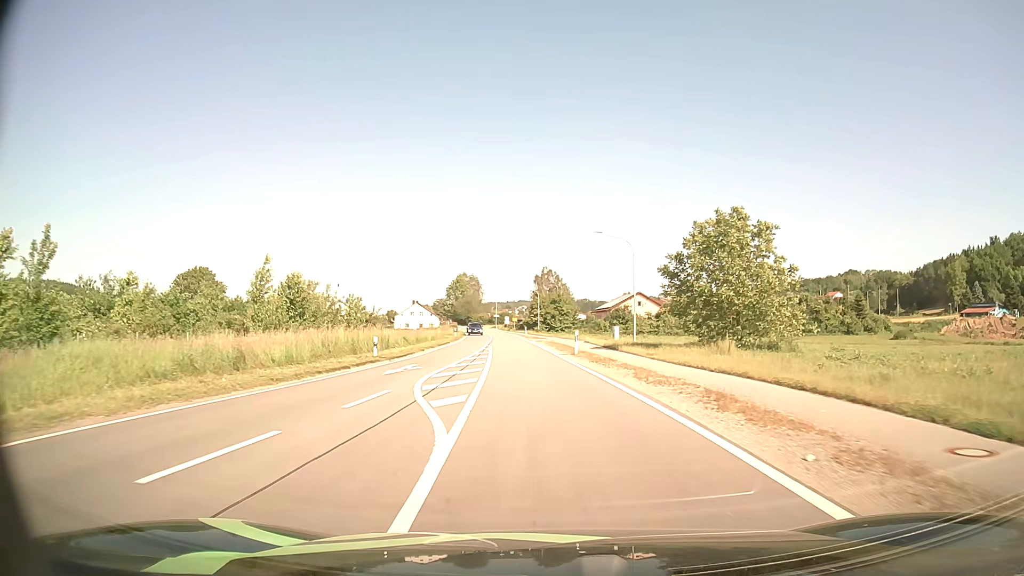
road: secondary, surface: asphalt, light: Day
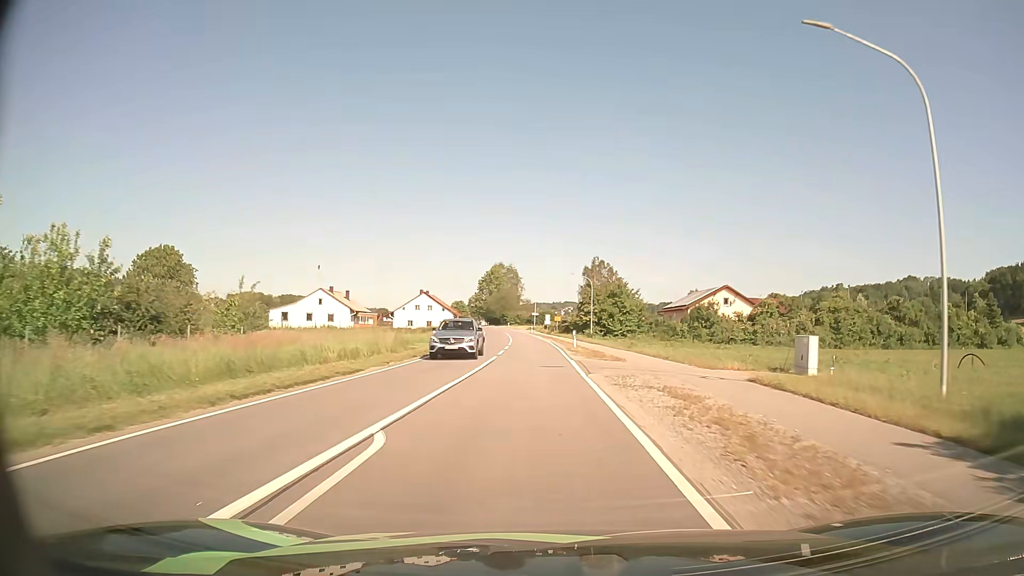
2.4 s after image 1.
(-1.2, +36.7) m; -4°
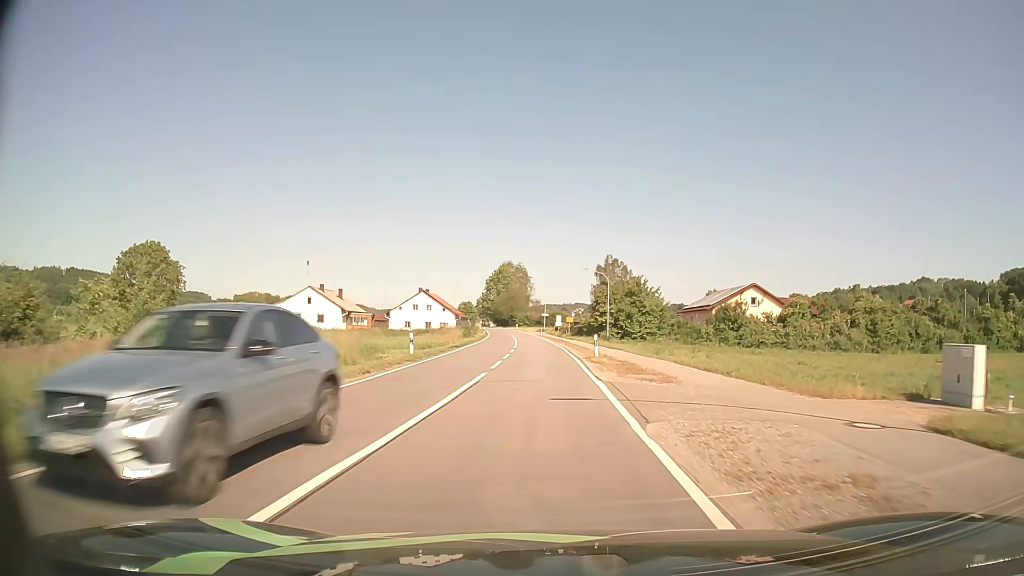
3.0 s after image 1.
(-0.1, +9.1) m; -1°
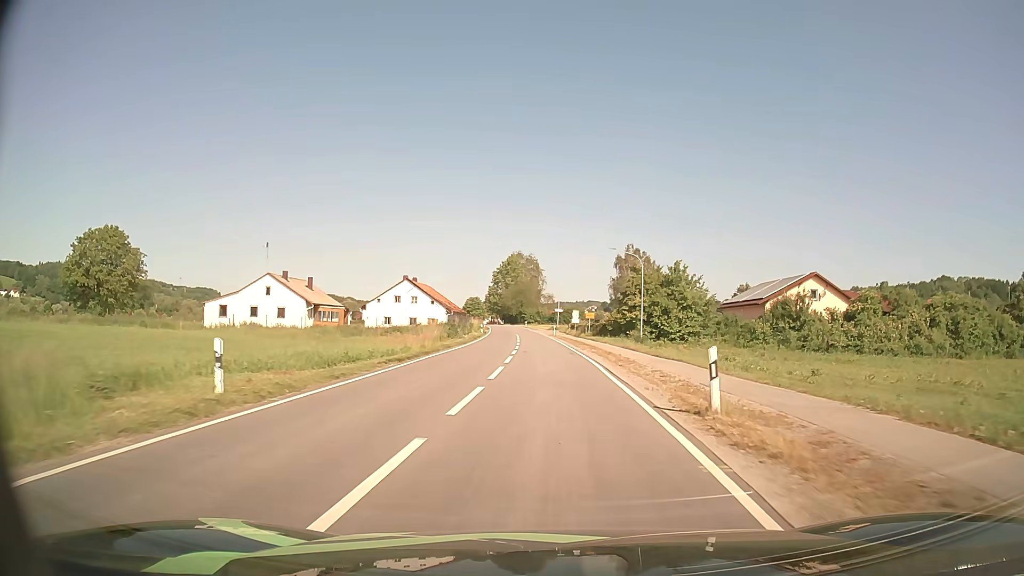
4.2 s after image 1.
(-0.2, +18.1) m; -1°
